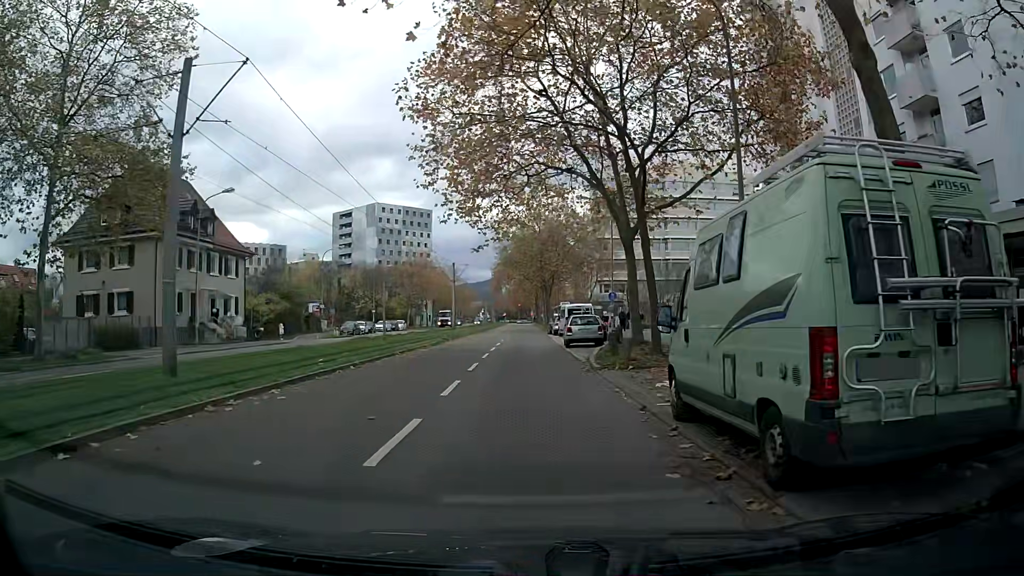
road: tertiary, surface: asphalt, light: Day
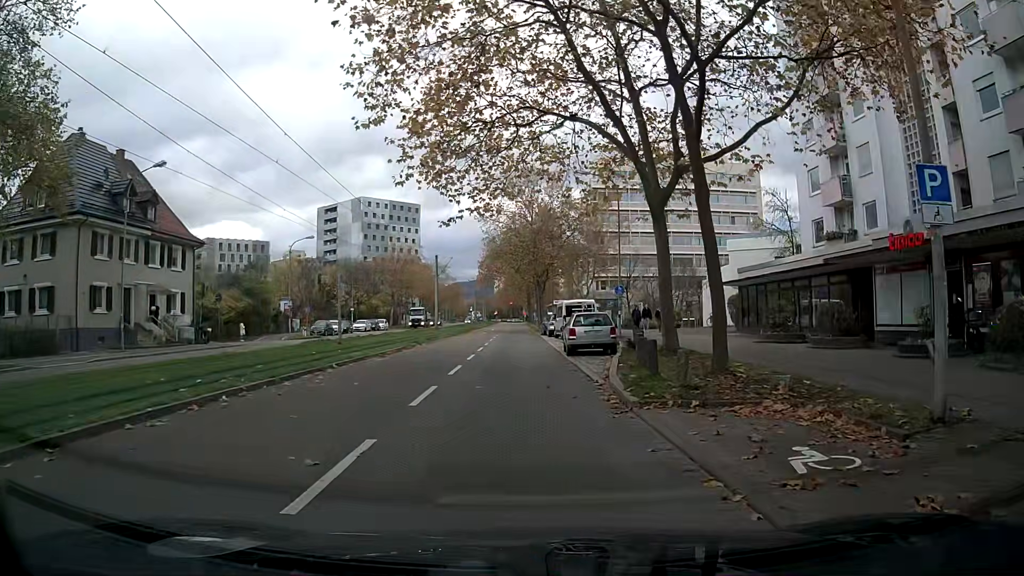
(+0.1, +7.5) m; +2°
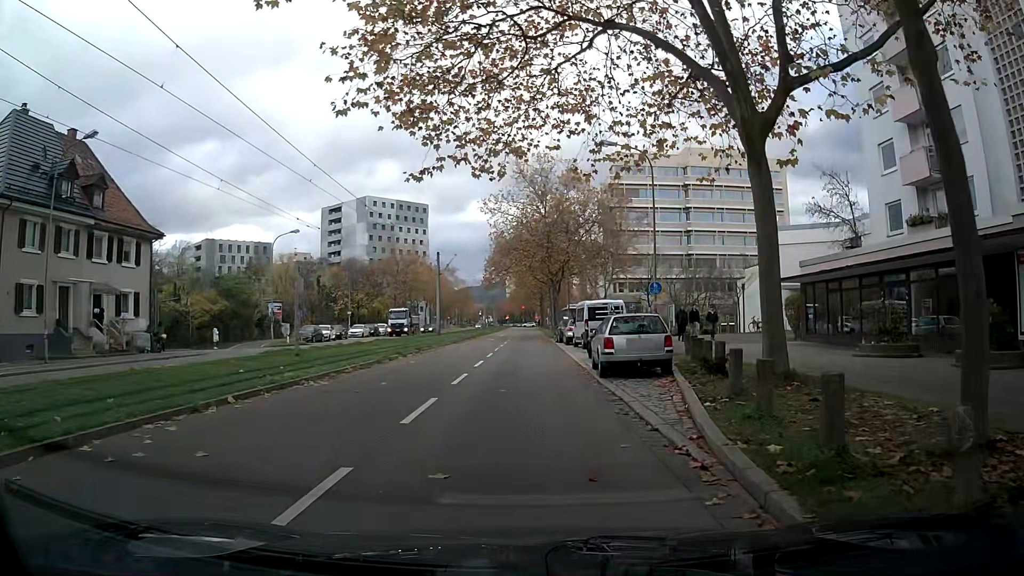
(-0.2, +7.3) m; -2°
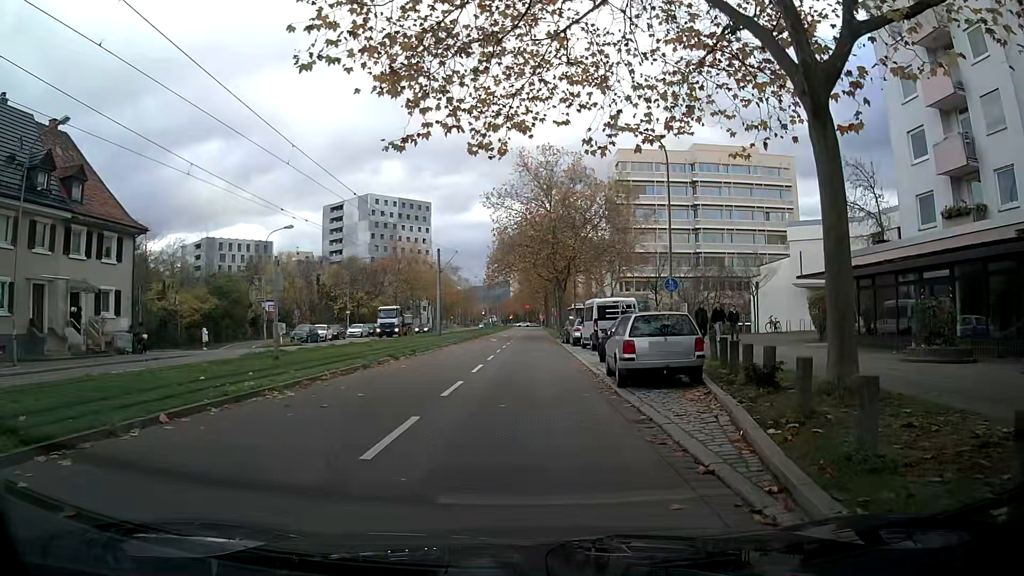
(0.0, +2.5) m; 0°
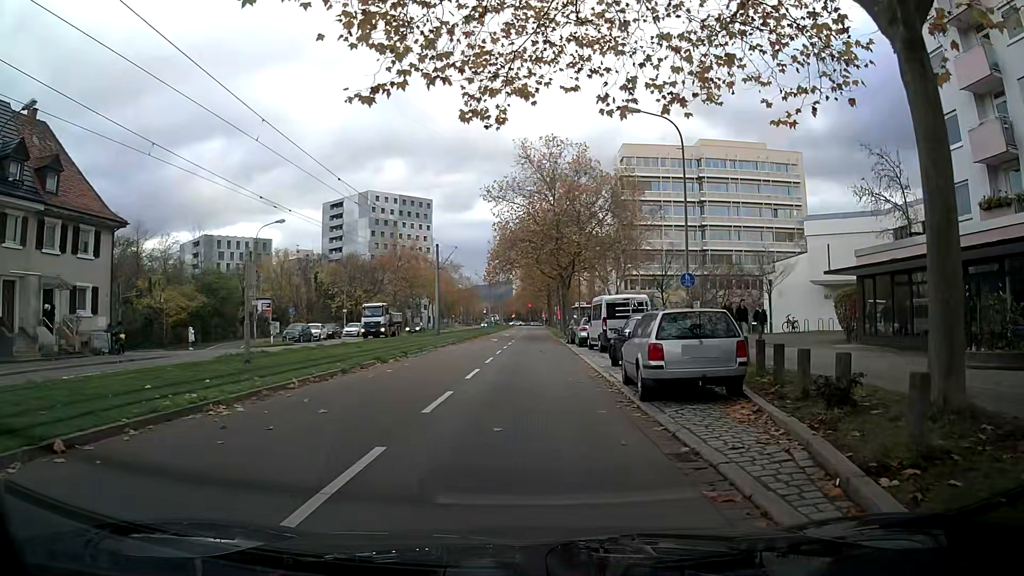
(0.0, +2.5) m; 0°
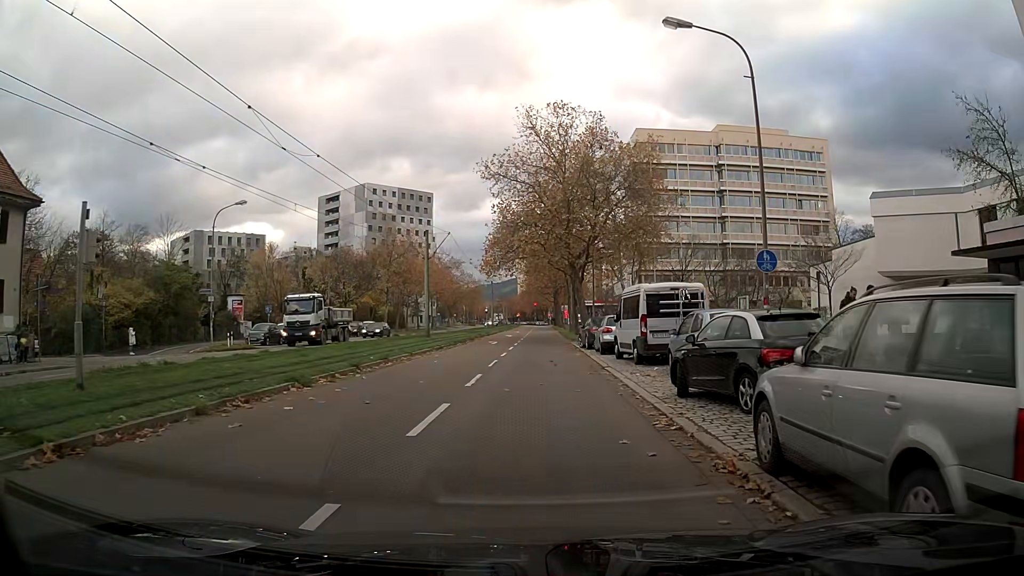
(-0.1, +8.3) m; -2°
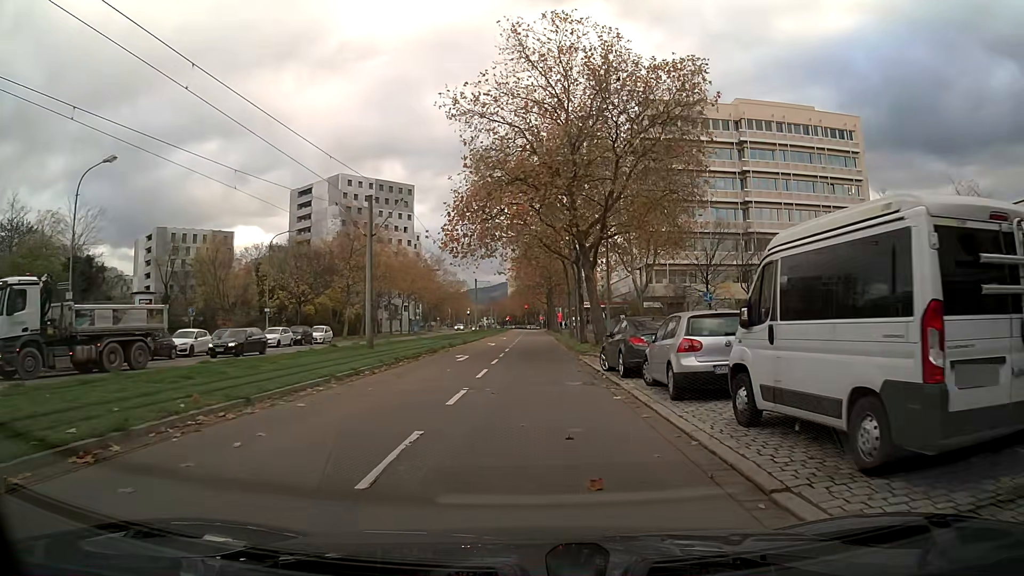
(+0.3, +14.4) m; +2°
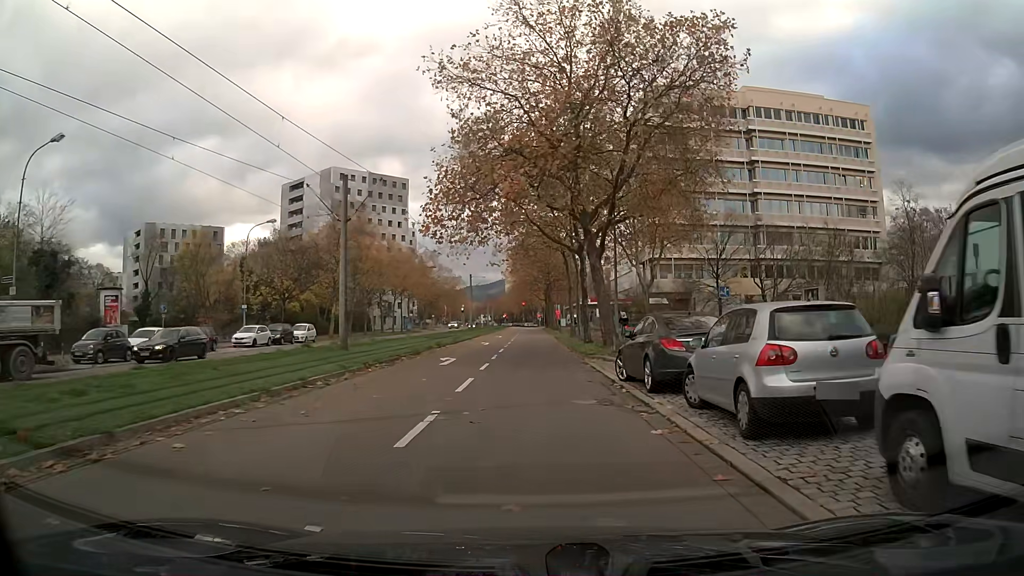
(0.0, +4.2) m; 0°
(0, +10) (0, +20) (0, +30) (0, +40) (0, +50) (0, +60) (0, +70) (-1, +80) (-1, +90) (-2, +100) m
